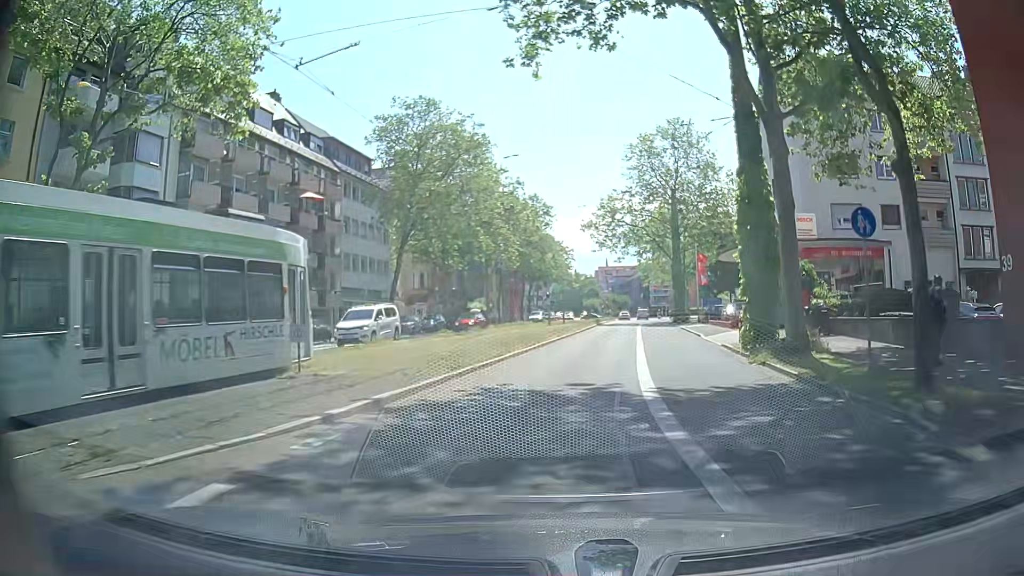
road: secondary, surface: asphalt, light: Day
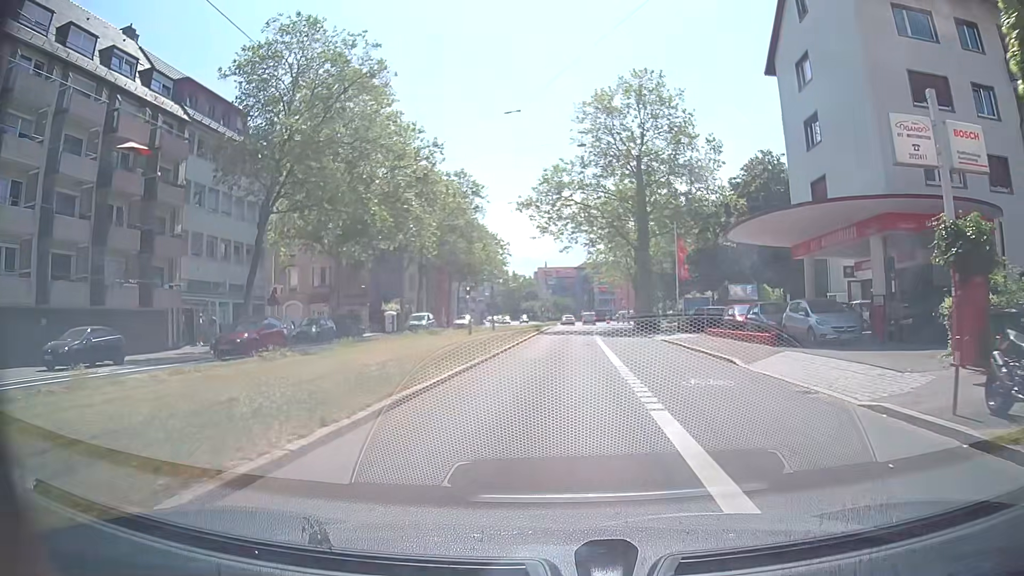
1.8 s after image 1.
(+0.7, +15.7) m; +6°
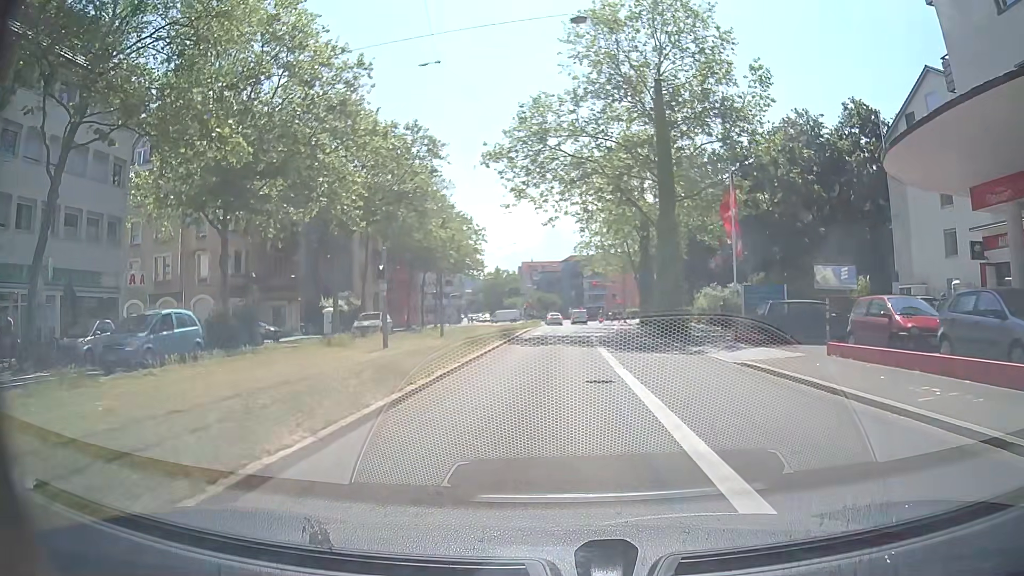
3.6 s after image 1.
(+0.2, +16.2) m; +2°
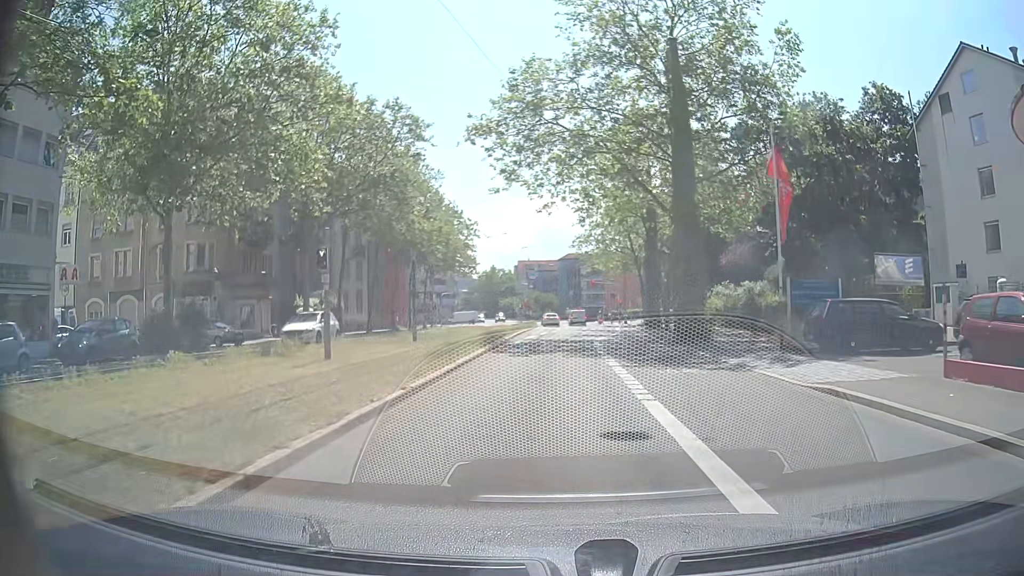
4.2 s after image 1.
(-0.1, +5.4) m; -1°
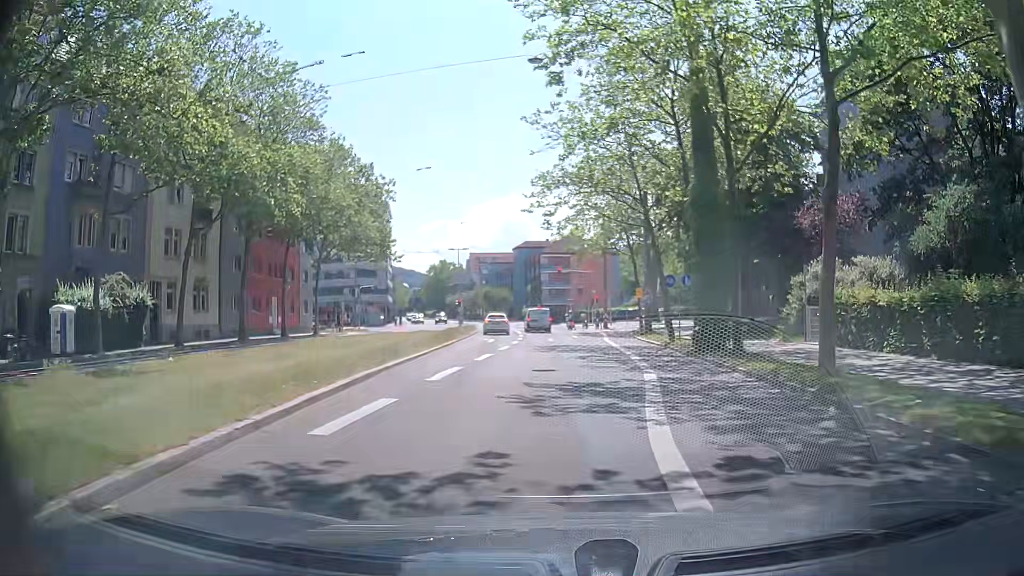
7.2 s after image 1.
(+0.8, +26.7) m; +3°
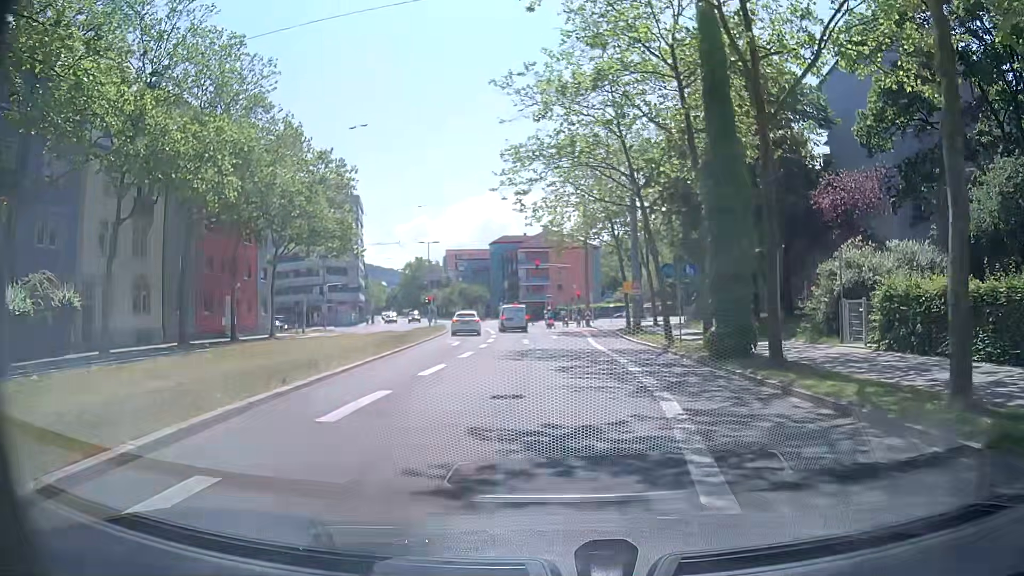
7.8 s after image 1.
(+0.1, +5.1) m; +4°
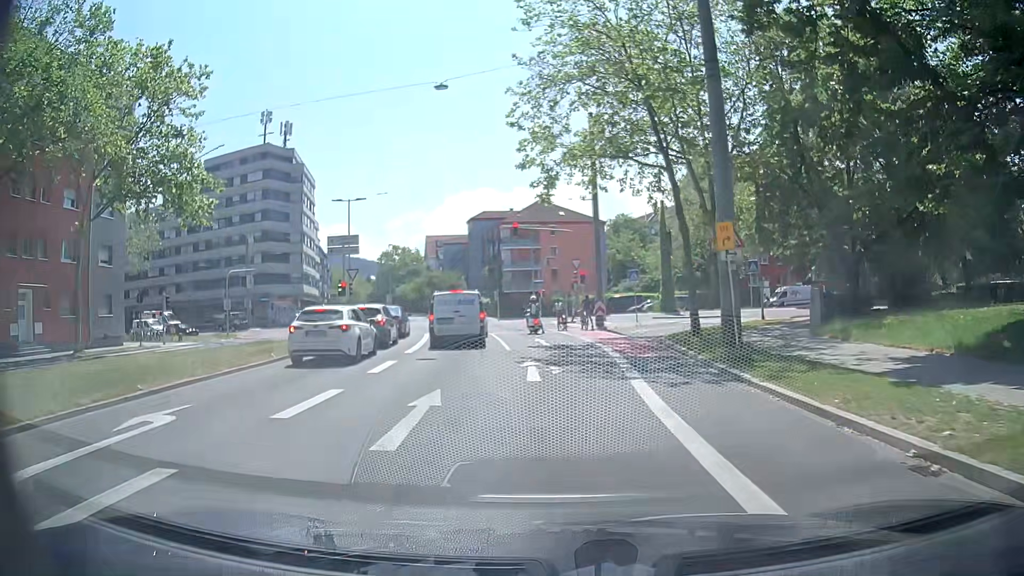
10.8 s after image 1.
(-0.4, +23.8) m; -2°
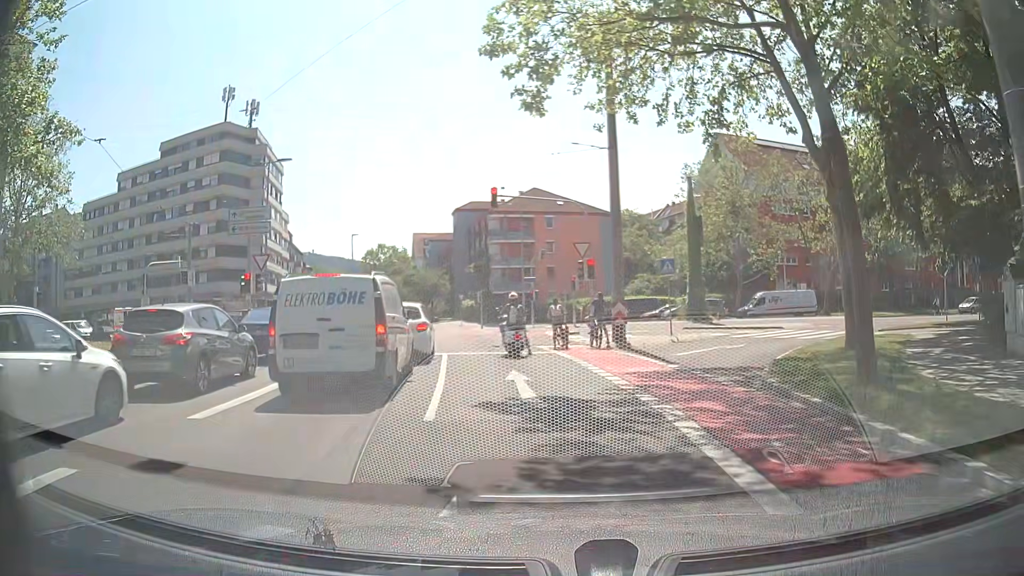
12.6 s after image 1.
(+0.1, +12.2) m; +1°
